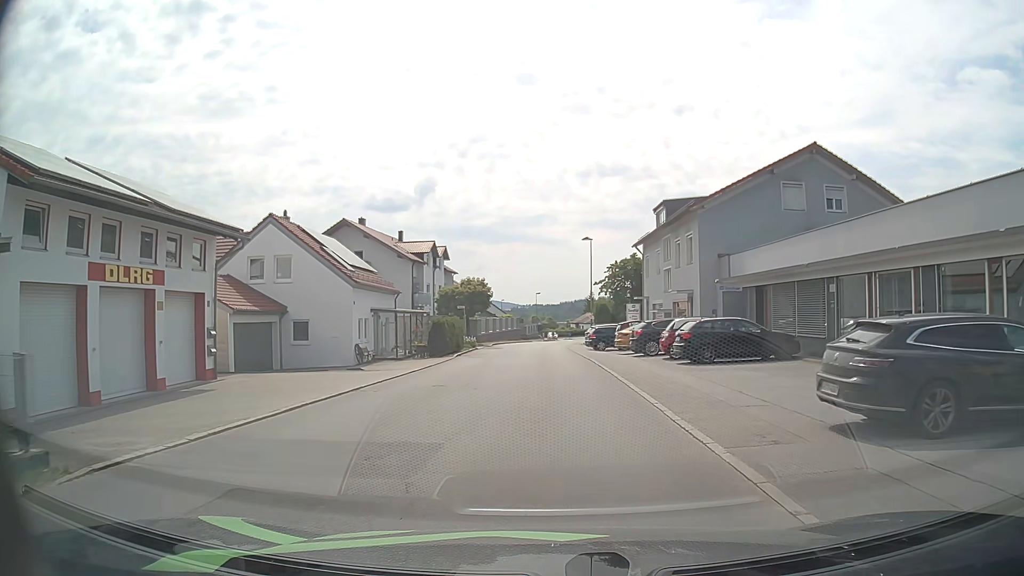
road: unclassified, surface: asphalt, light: Day
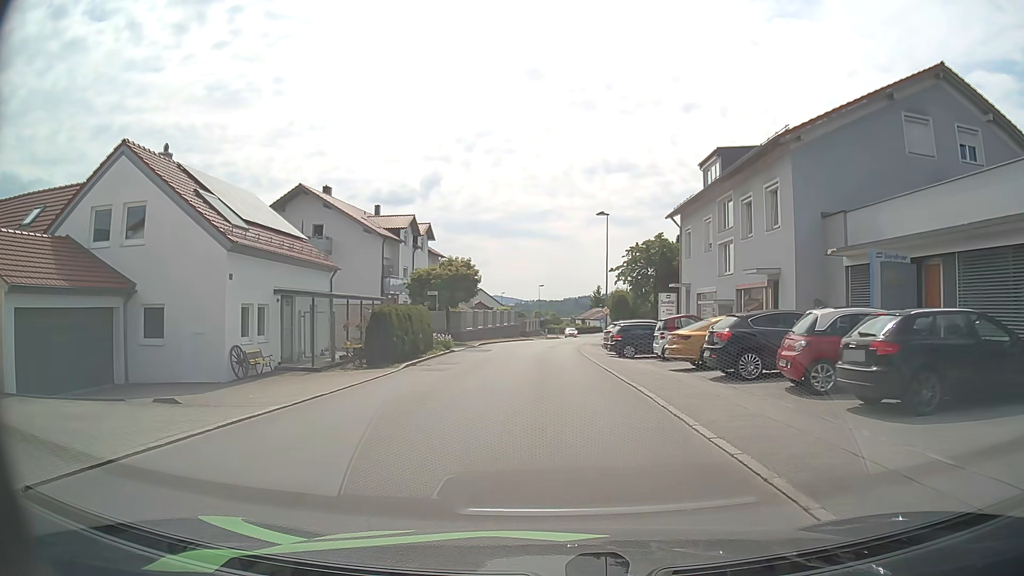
(-0.1, +12.8) m; 0°
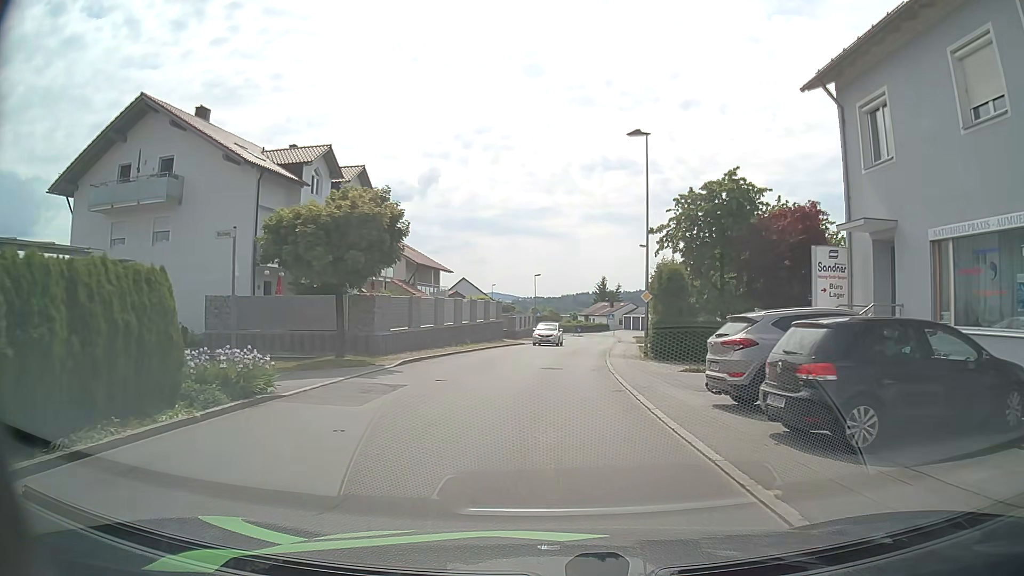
(0.0, +21.9) m; 0°
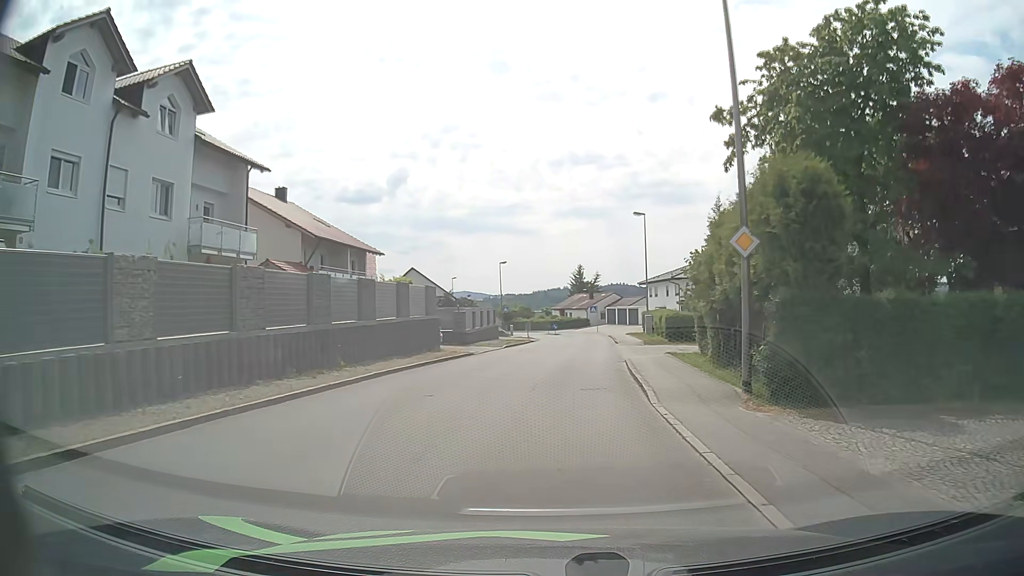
(+0.4, +18.2) m; +3°
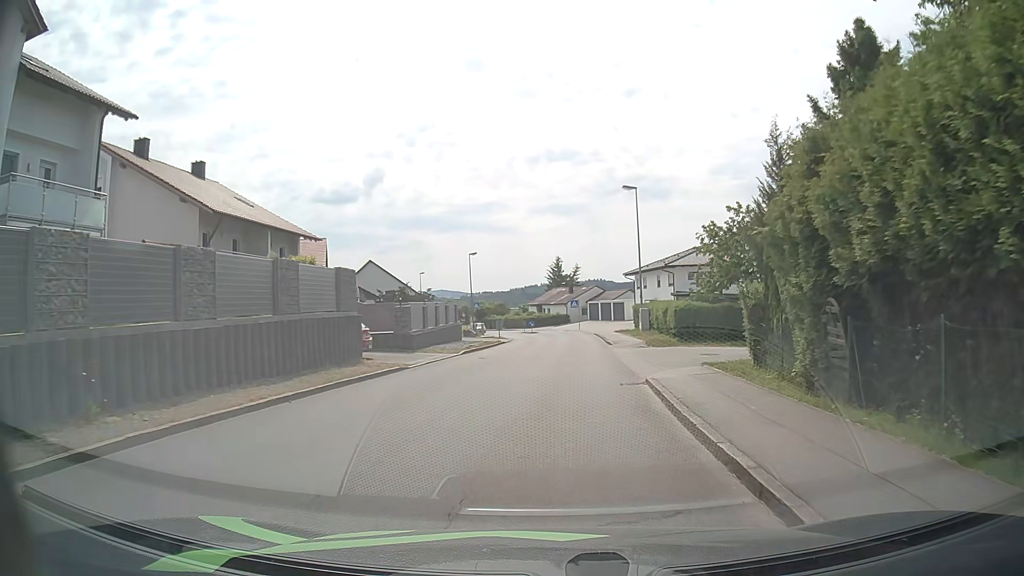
(+0.1, +9.4) m; +2°
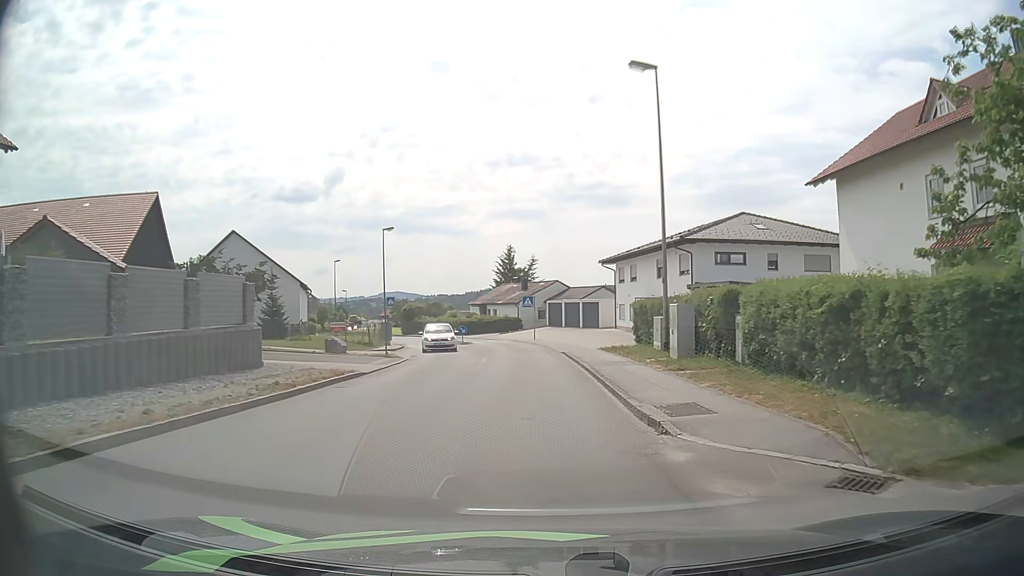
(+0.8, +24.3) m; +4°
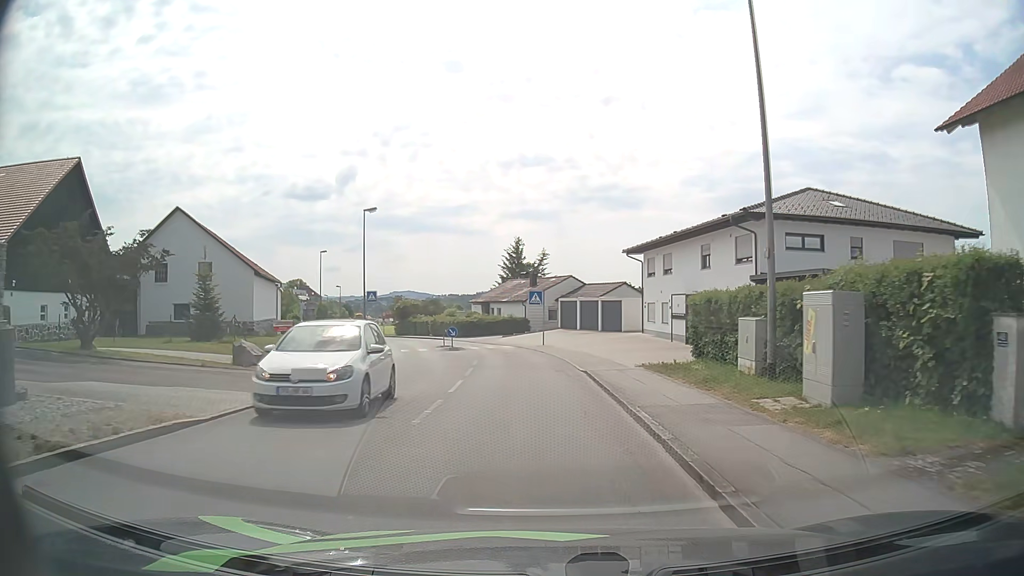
(-0.1, +10.0) m; -2°
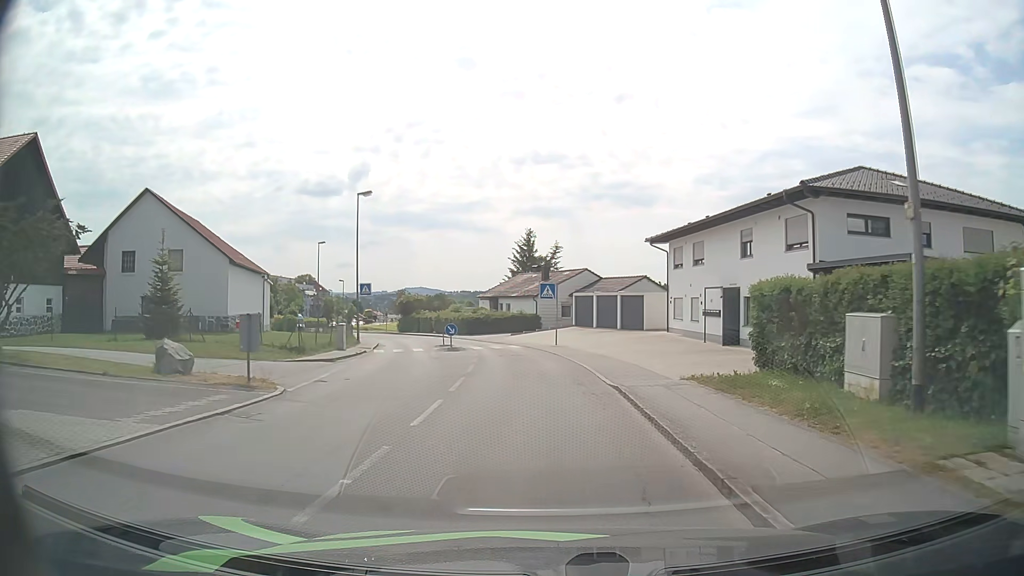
(0.0, +5.0) m; -1°
(0, +10) (-1, +20) (-1, +30) (-3, +40) (-7, +49) (-11, +58) (-15, +67) (-19, +76) (-24, +85) (-29, +94) m
